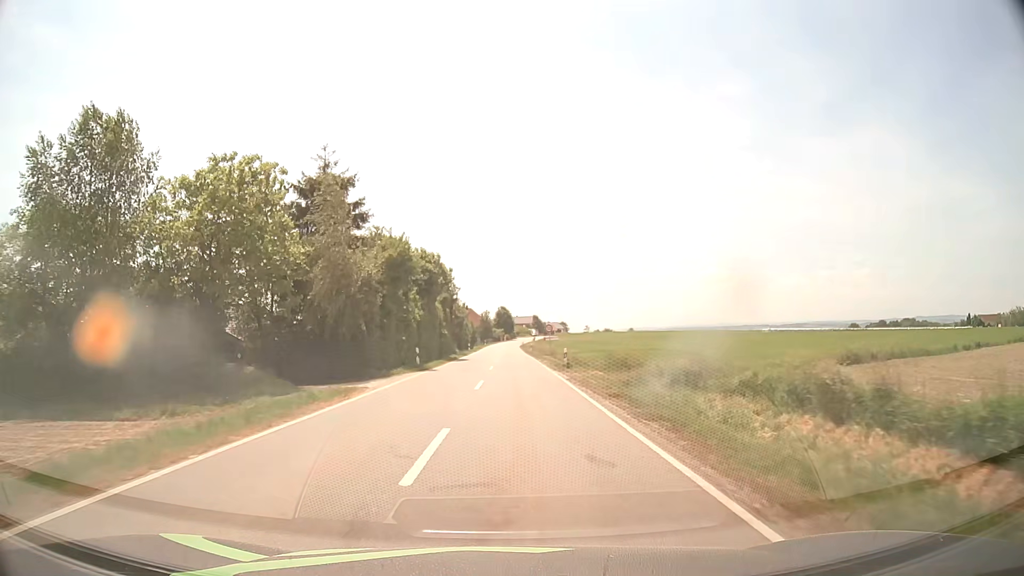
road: tertiary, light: Day
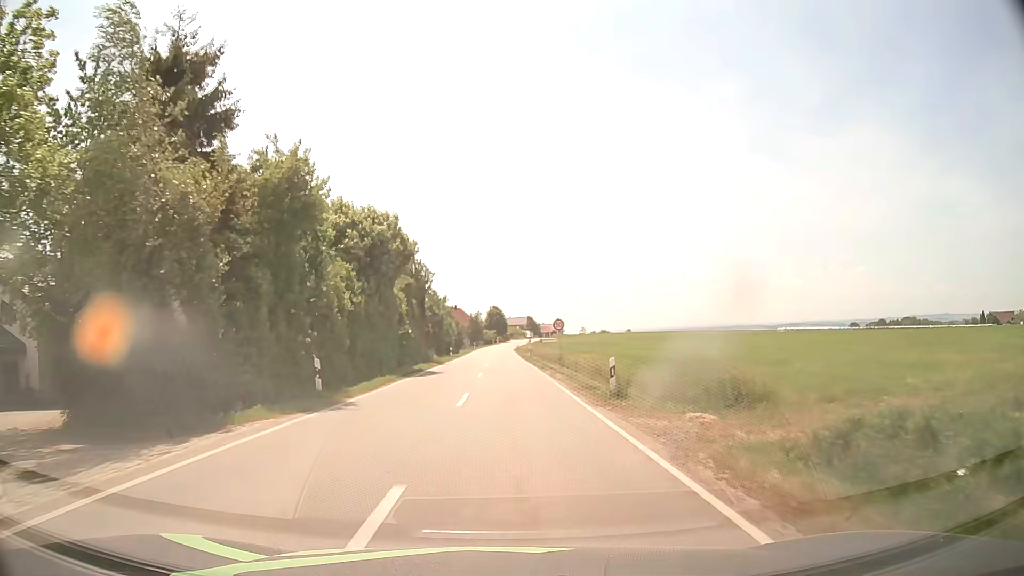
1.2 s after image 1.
(+0.1, +15.9) m; +1°
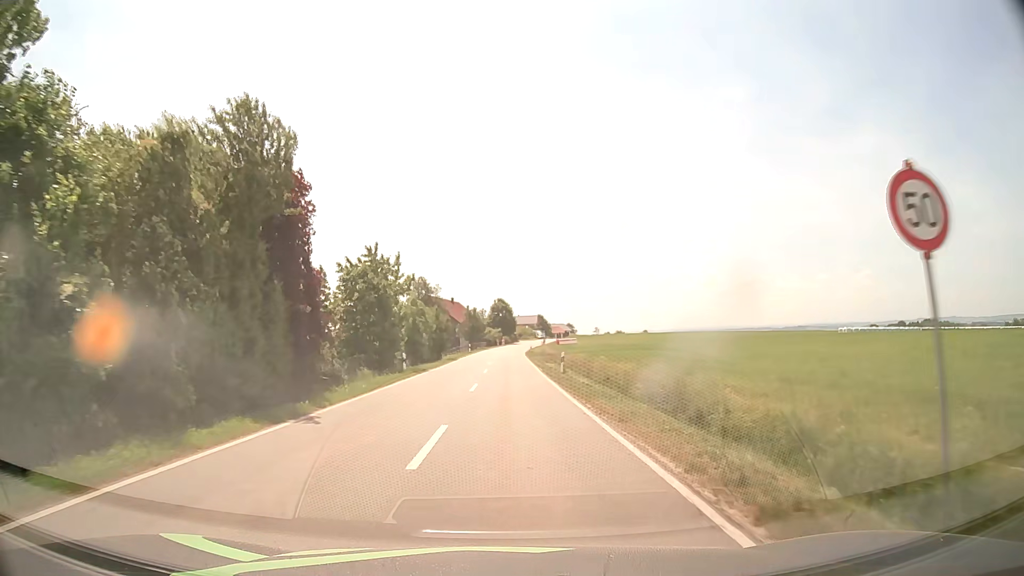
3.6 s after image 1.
(0.0, +31.2) m; 0°
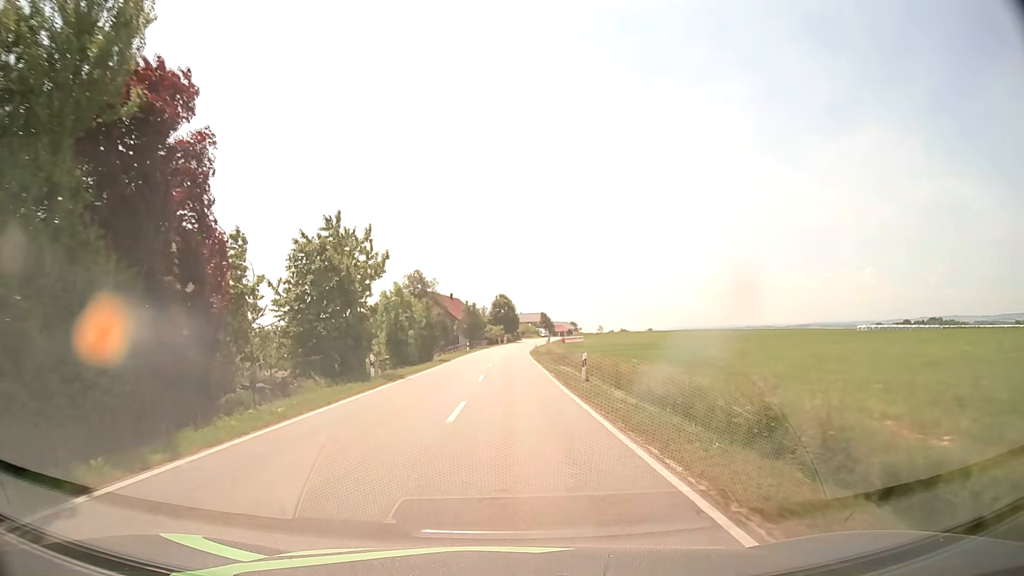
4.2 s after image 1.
(0.0, +7.9) m; 0°
(0, +10) (0, +20) (0, +30) (0, +40) (0, +50) (+1, +60) (+1, +70) (+1, +80) (+2, +90) (+3, +100) m
